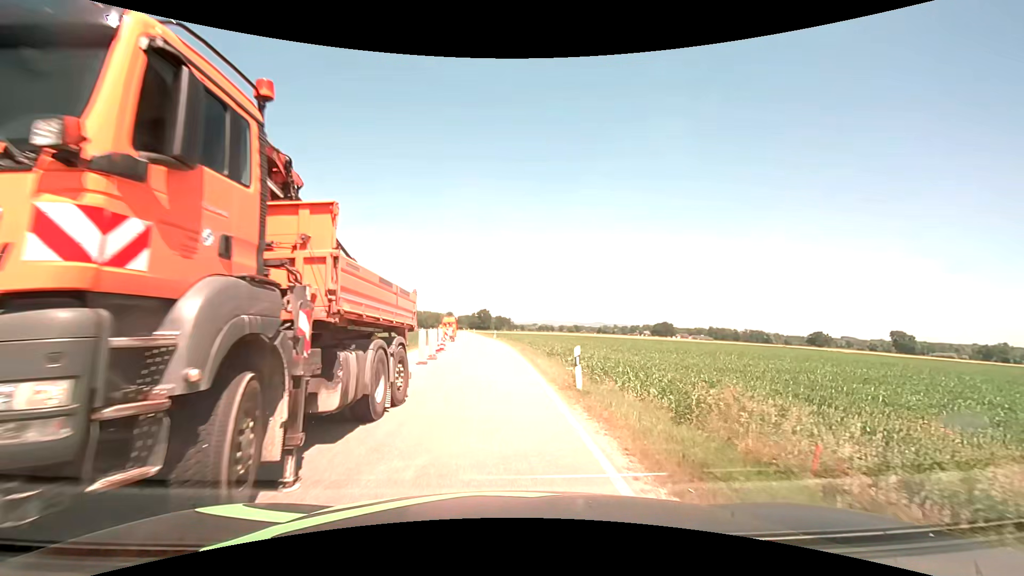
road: secondary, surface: asphalt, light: Day
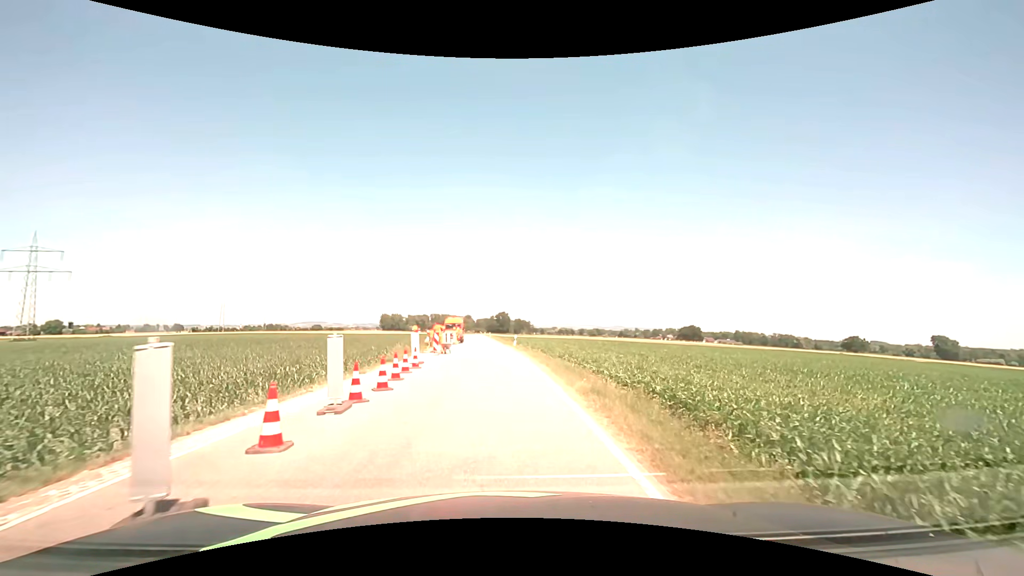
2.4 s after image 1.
(-0.4, +18.0) m; -2°
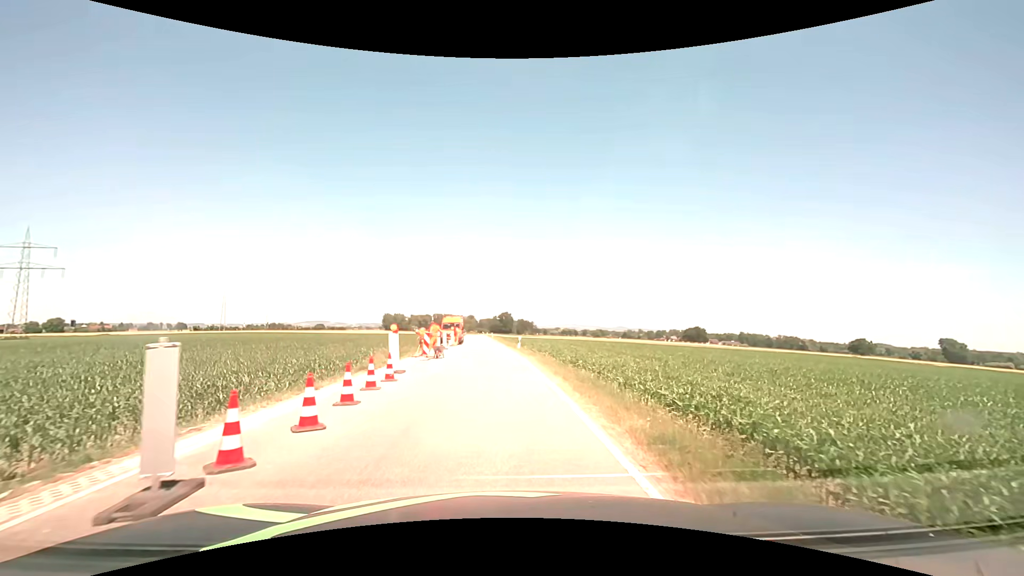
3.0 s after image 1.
(0.0, +4.5) m; 0°
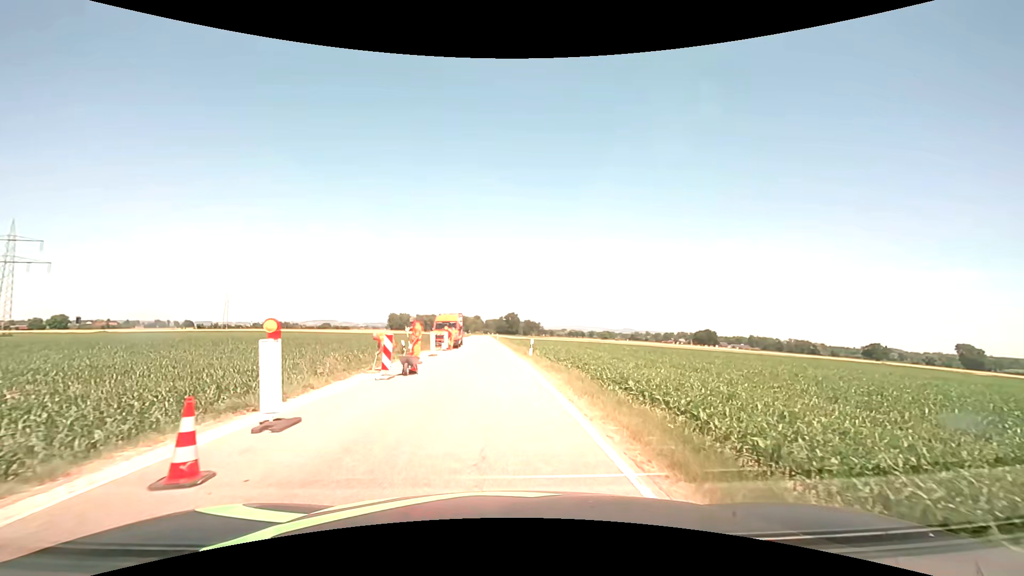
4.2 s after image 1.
(-0.1, +8.9) m; -1°
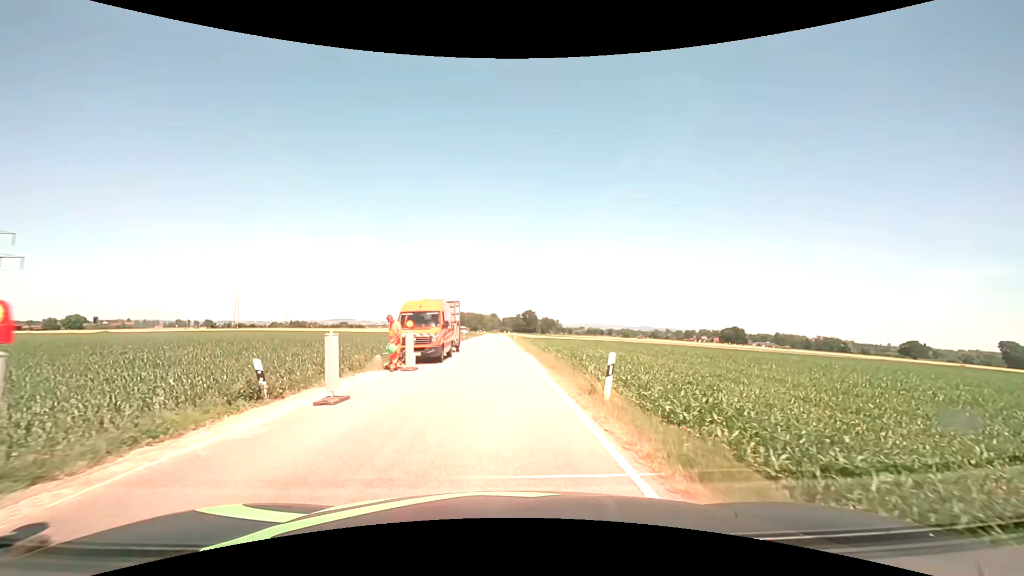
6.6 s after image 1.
(-0.2, +17.9) m; -2°
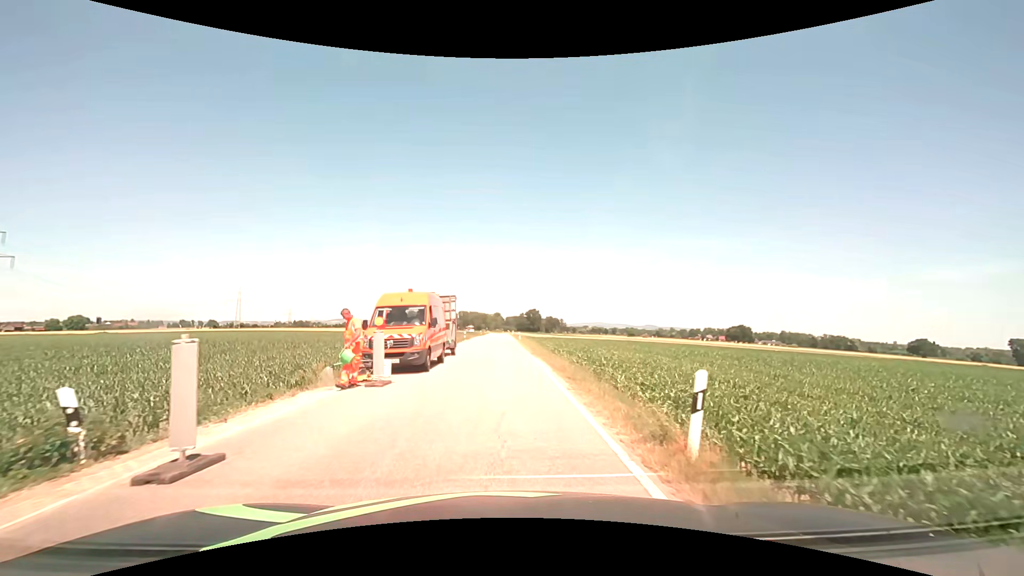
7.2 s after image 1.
(0.0, +4.5) m; 0°
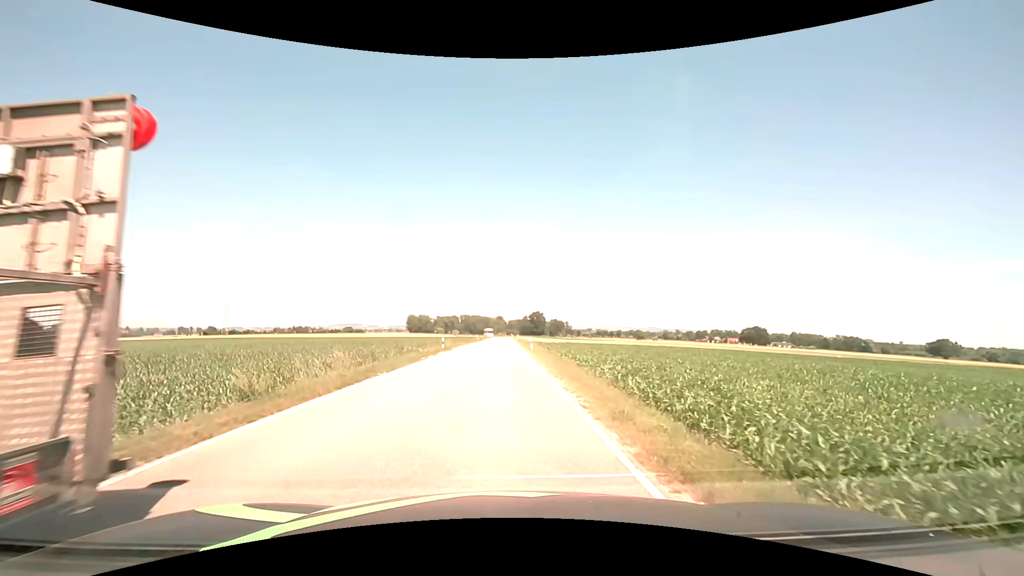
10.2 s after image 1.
(0.0, +22.8) m; -1°
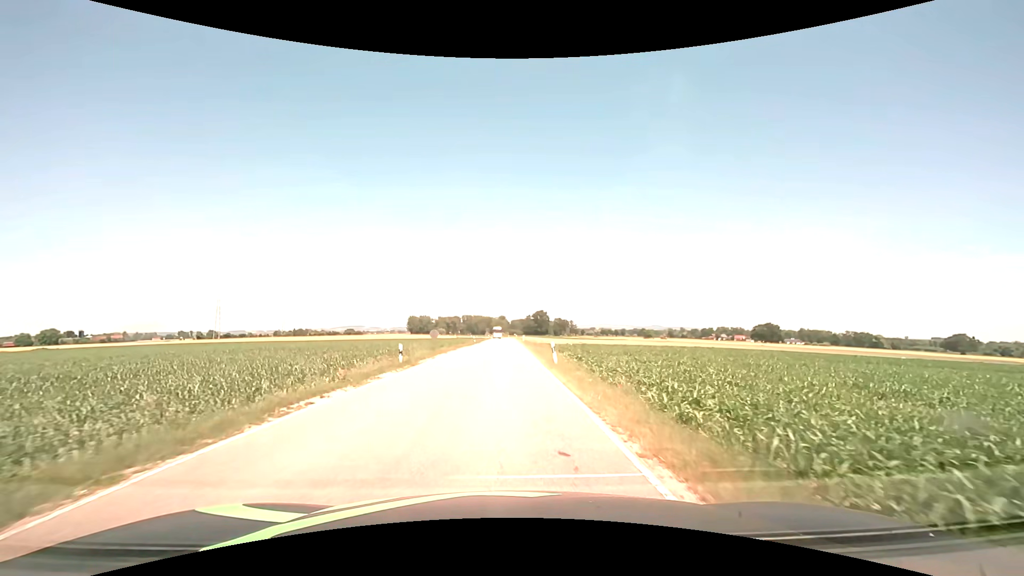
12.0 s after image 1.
(+0.1, +16.2) m; 0°
(0, +10) (0, +20) (0, +30) (0, +40) (0, +50) (0, +60) (+1, +70) (+1, +80) (+1, +90) (+1, +100) m
